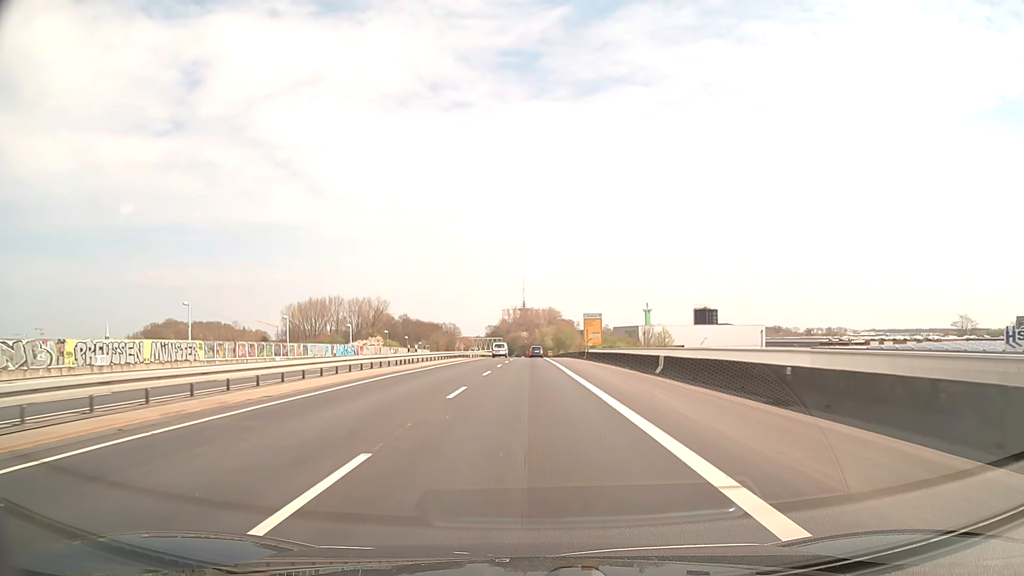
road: trunk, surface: asphalt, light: Day
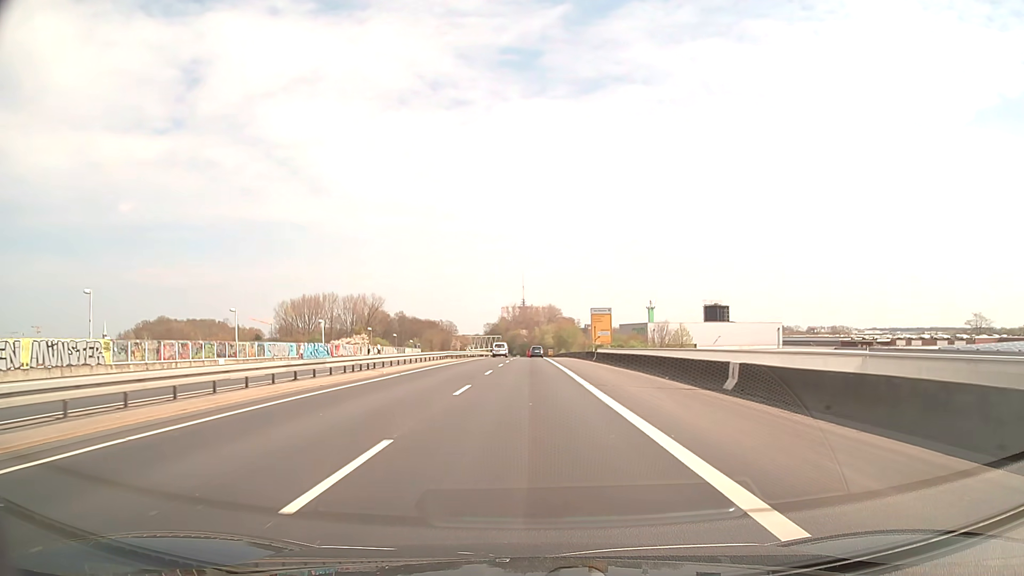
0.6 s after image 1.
(0.0, +10.9) m; 0°
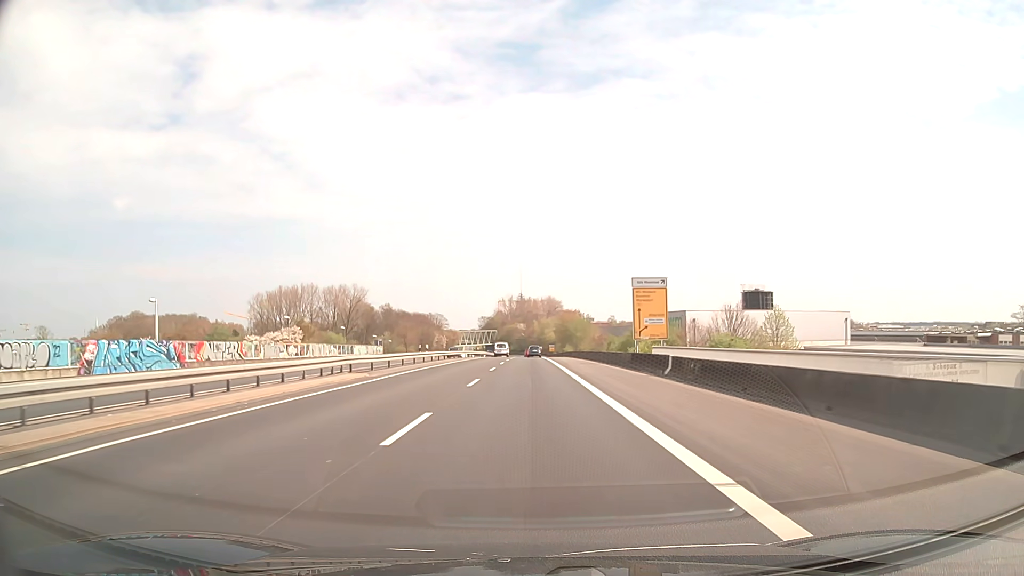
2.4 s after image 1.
(+0.1, +32.7) m; 0°
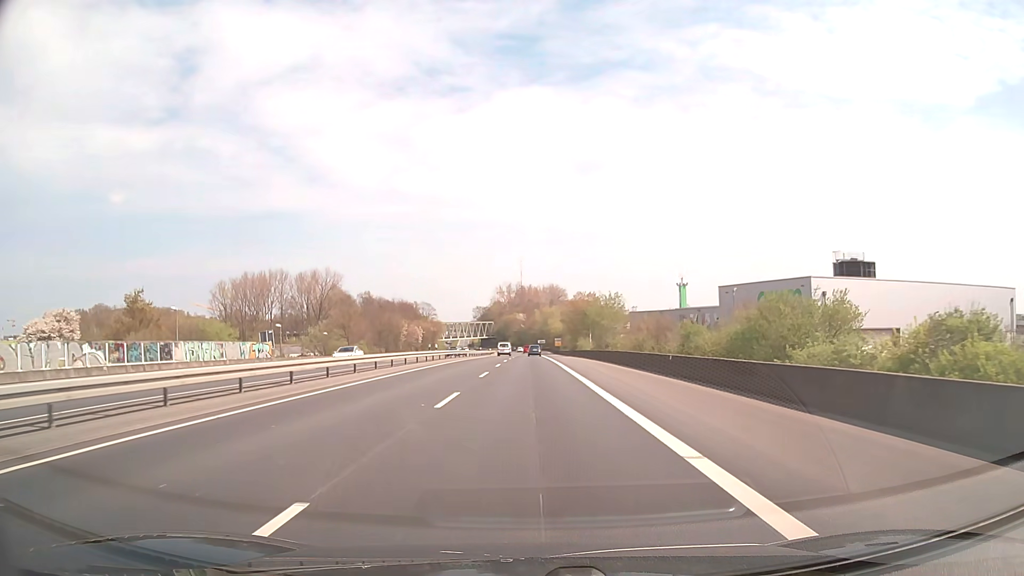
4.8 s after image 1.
(0.0, +43.6) m; 0°
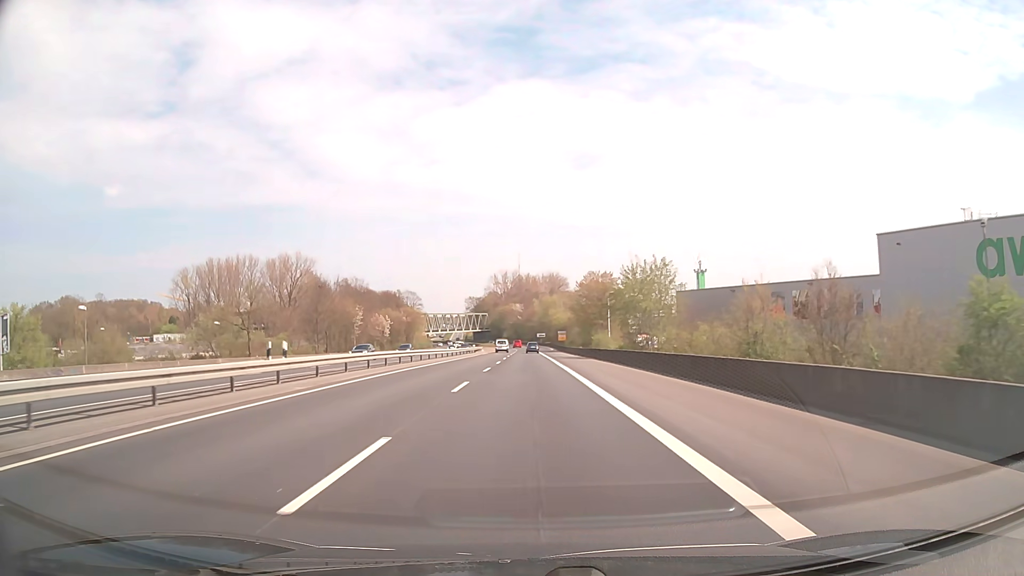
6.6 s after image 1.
(+0.1, +32.7) m; 0°
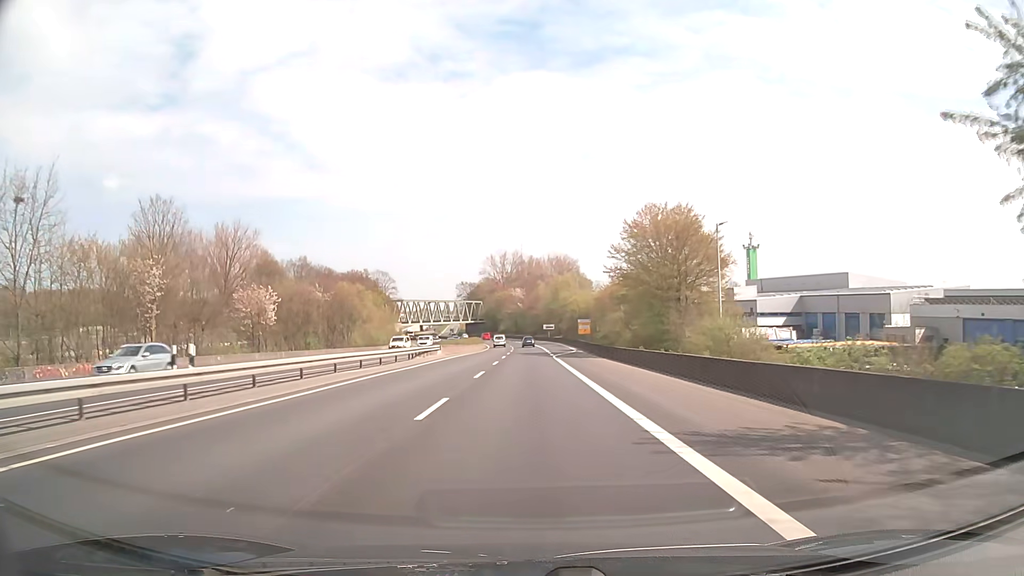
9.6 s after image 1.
(-0.1, +54.3) m; 0°
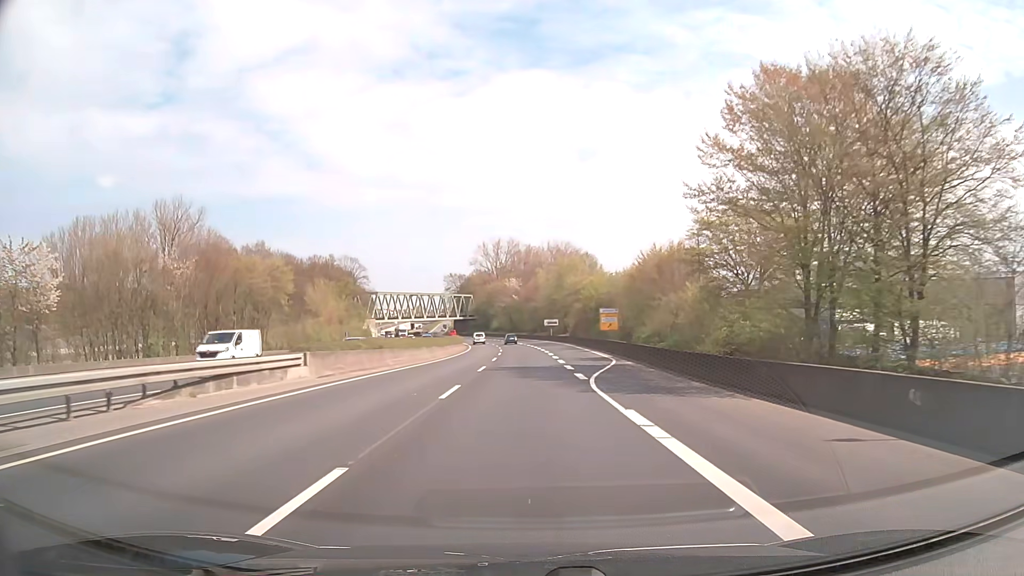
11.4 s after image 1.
(0.0, +32.5) m; 0°
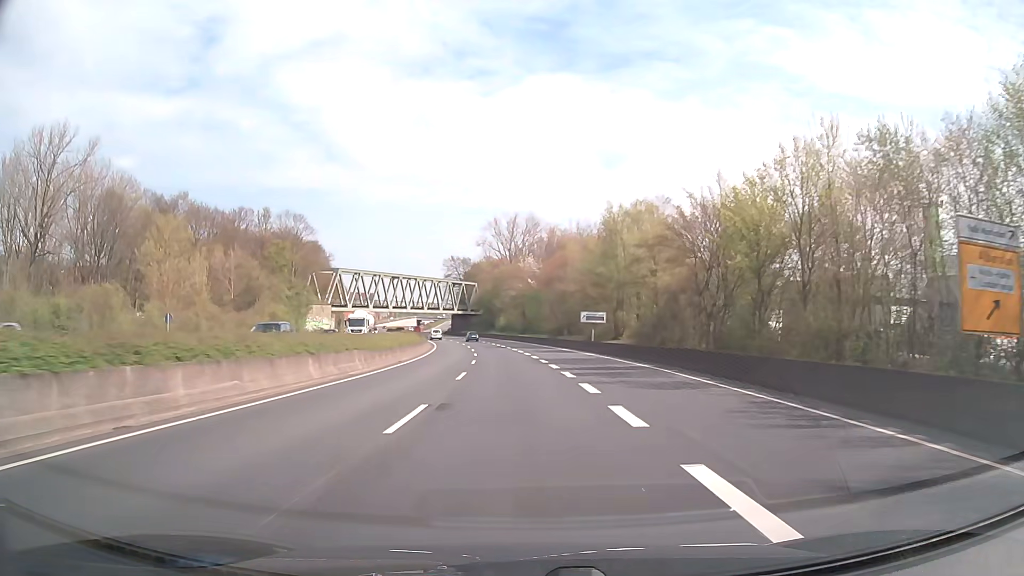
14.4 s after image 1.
(-0.5, +53.9) m; -2°
(0, +10) (0, +20) (-1, +30) (-1, +40) (-2, +50) (-3, +60) (-4, +70) (-5, +80) (-7, +90) (-8, +100) m
